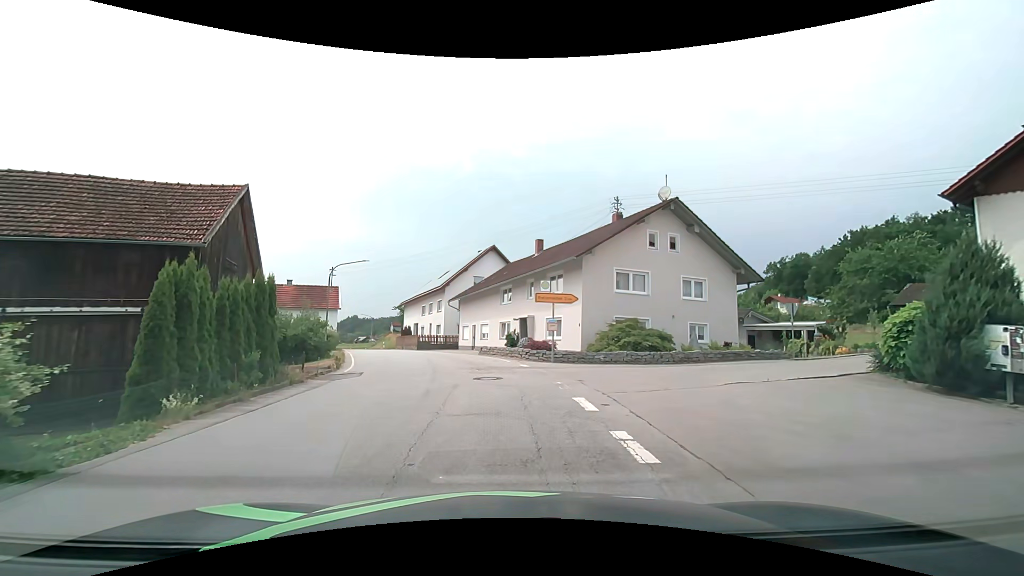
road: secondary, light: Day
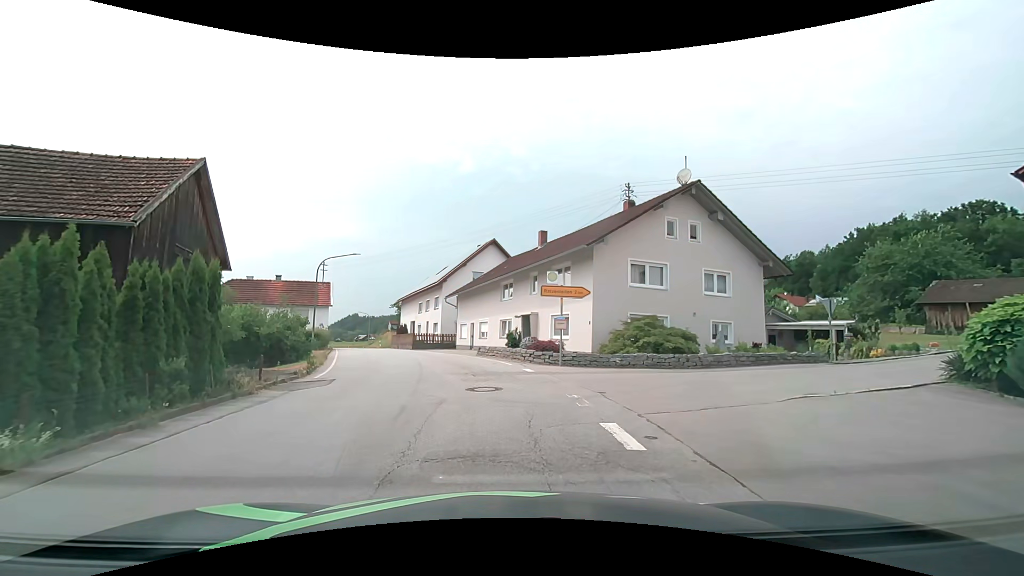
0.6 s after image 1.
(0.0, +2.7) m; 0°
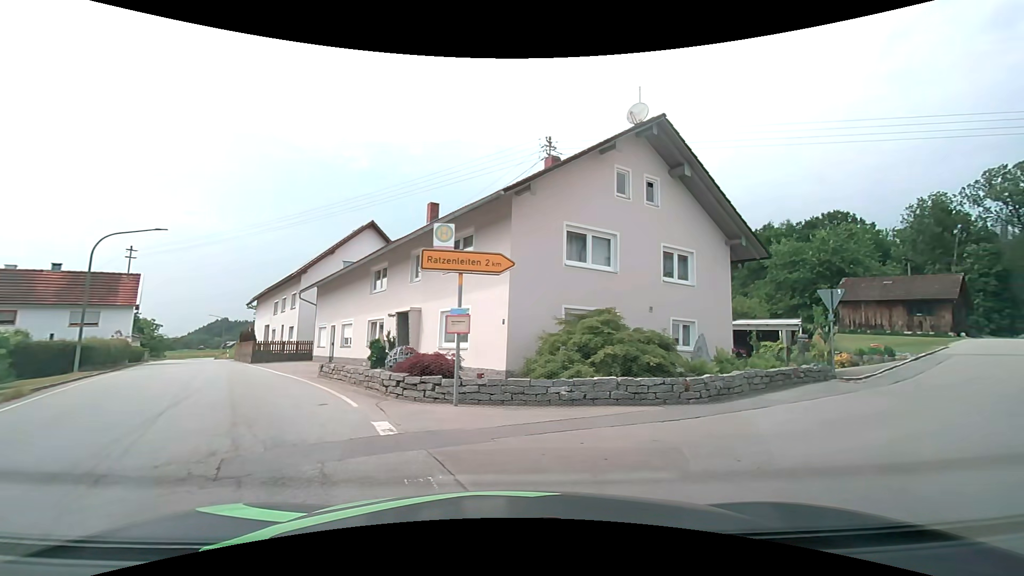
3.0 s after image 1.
(+0.4, +8.3) m; +13°
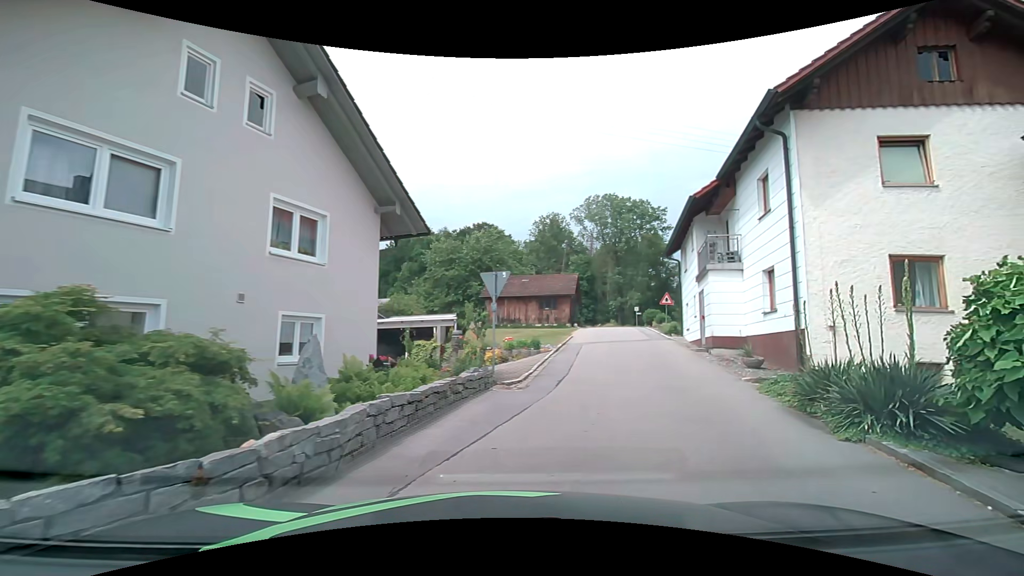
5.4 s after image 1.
(+1.6, +5.8) m; +37°
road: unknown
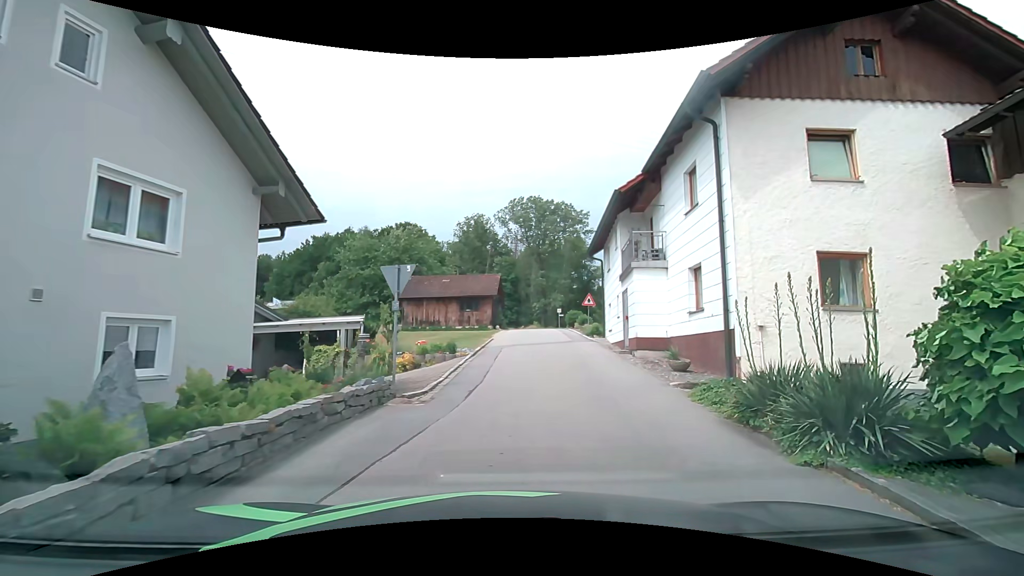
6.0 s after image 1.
(+0.1, +1.6) m; +8°
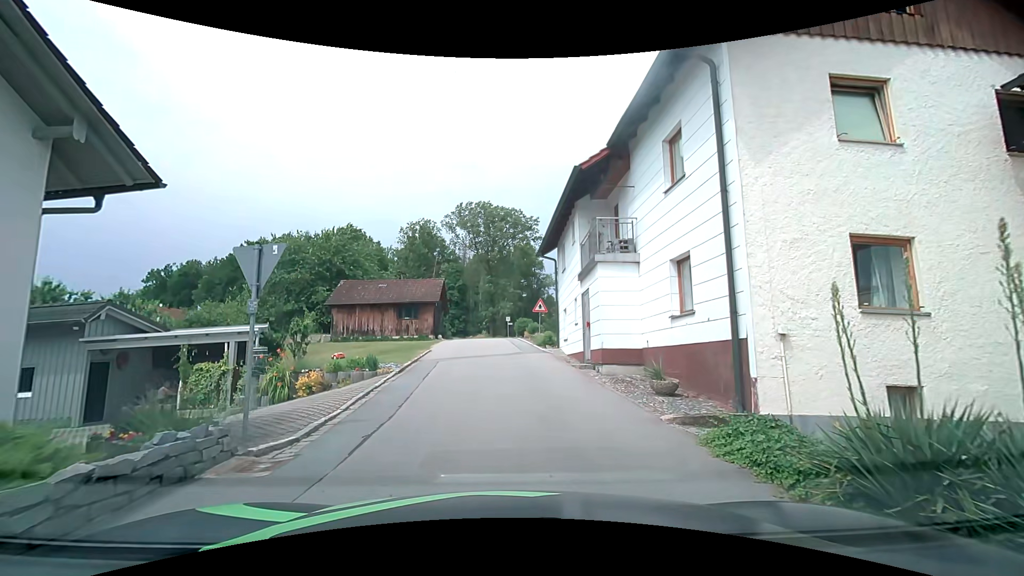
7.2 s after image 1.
(+0.3, +3.4) m; +5°
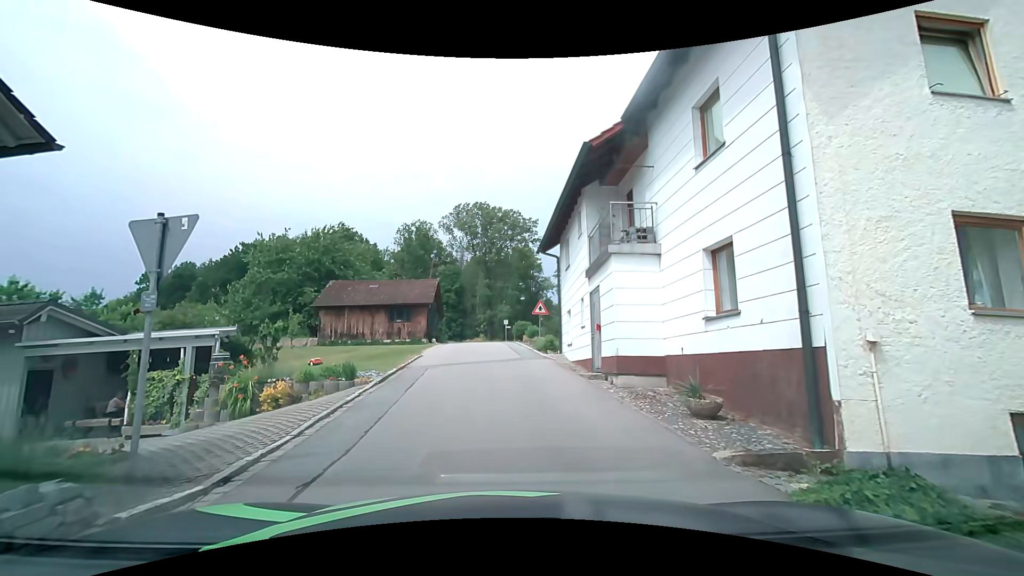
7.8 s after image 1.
(0.0, +2.0) m; +1°
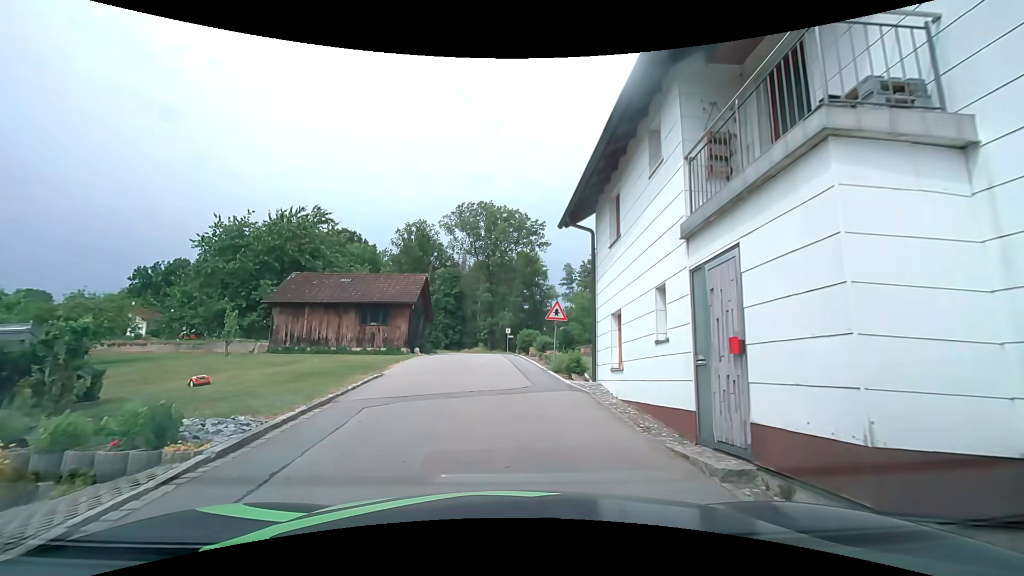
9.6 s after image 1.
(0.0, +7.2) m; -1°
(0, +10) (0, +20) (0, +30) (-1, +40) (-1, +50) (-1, +60) (-3, +70) (-6, +79) (-11, +87) (-20, +93) m
